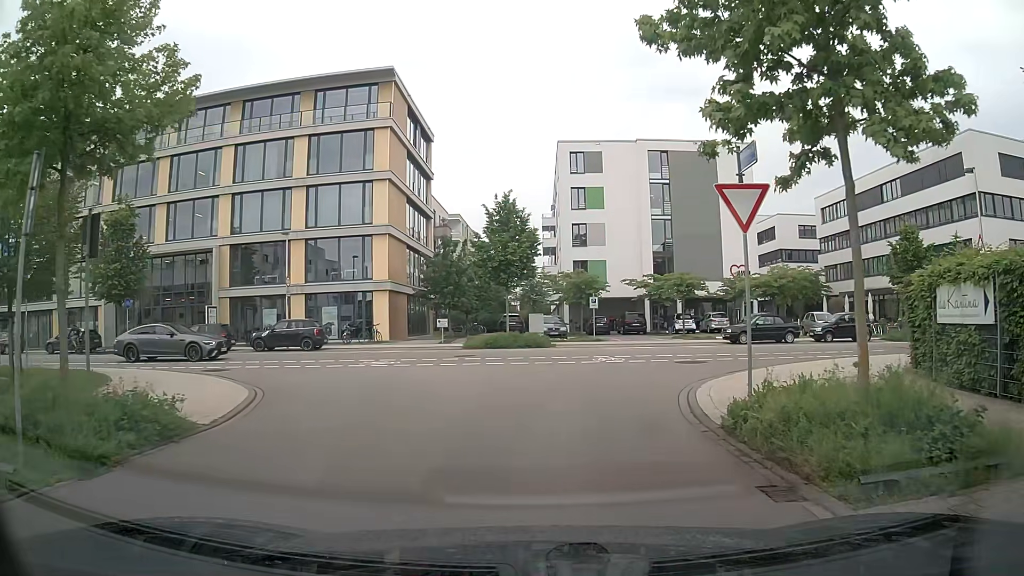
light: Day
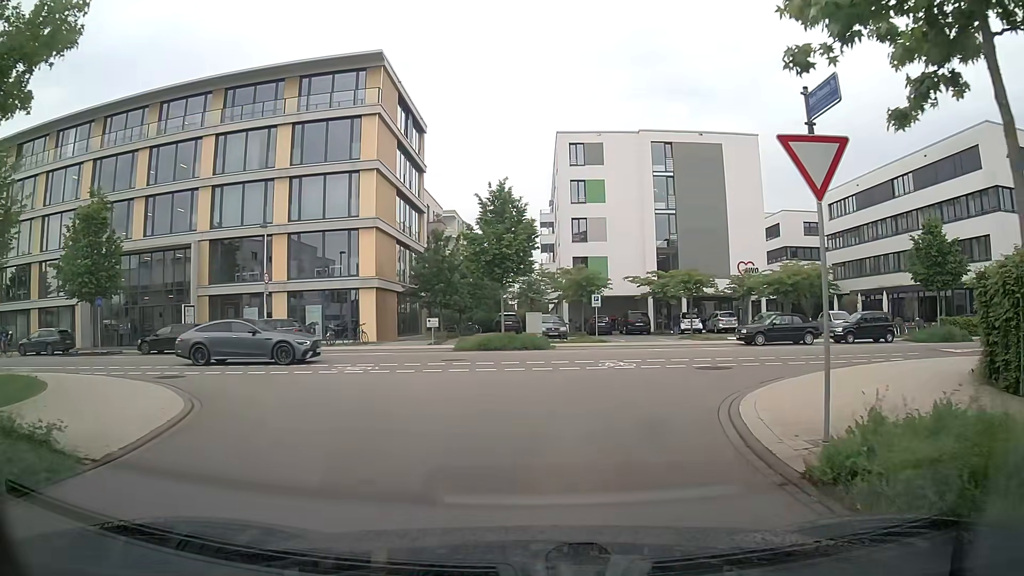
(0.0, +2.7) m; +1°
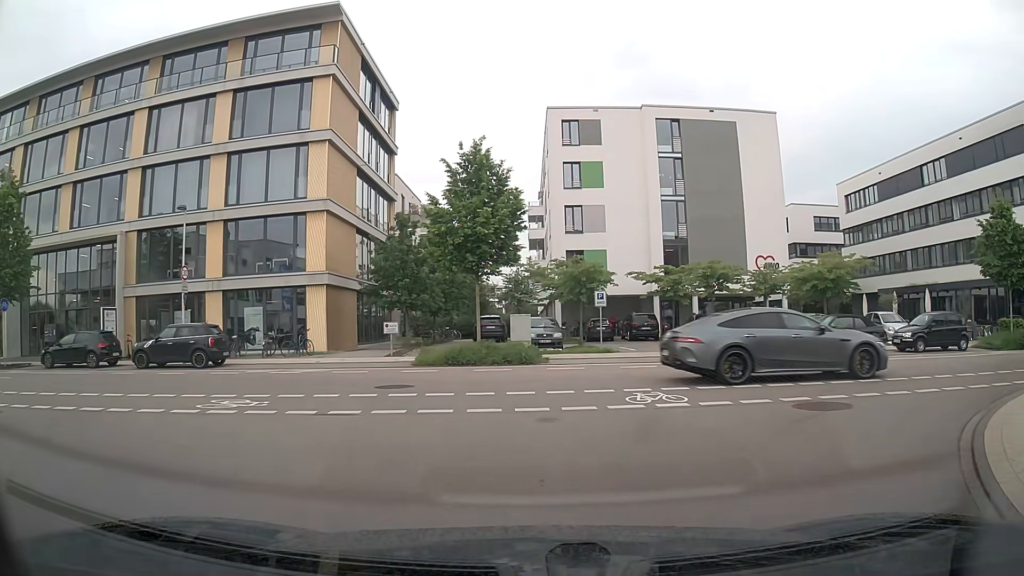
(0.0, +7.3) m; +2°
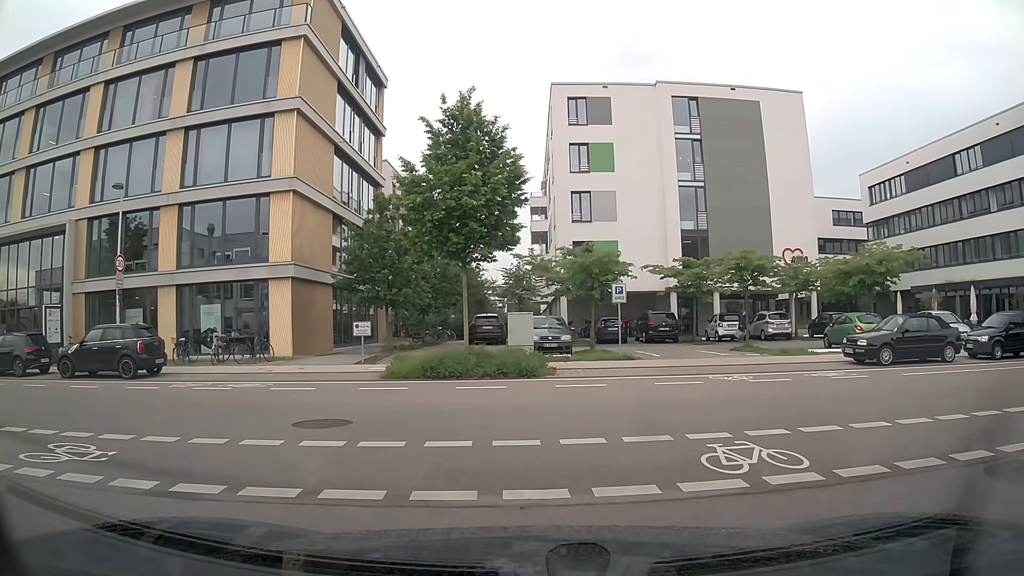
(-0.1, +4.7) m; -1°
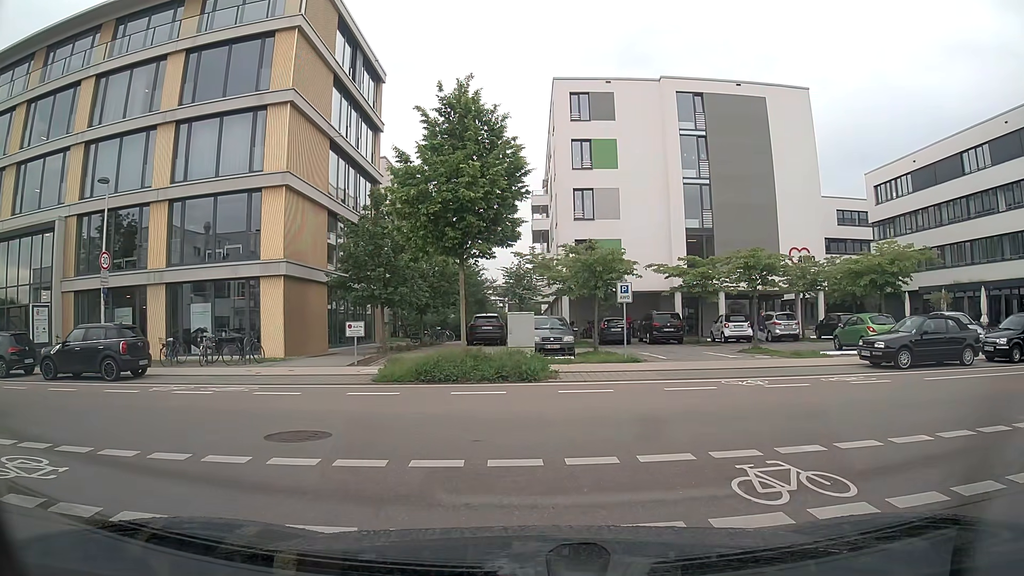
(0.0, +0.9) m; -2°
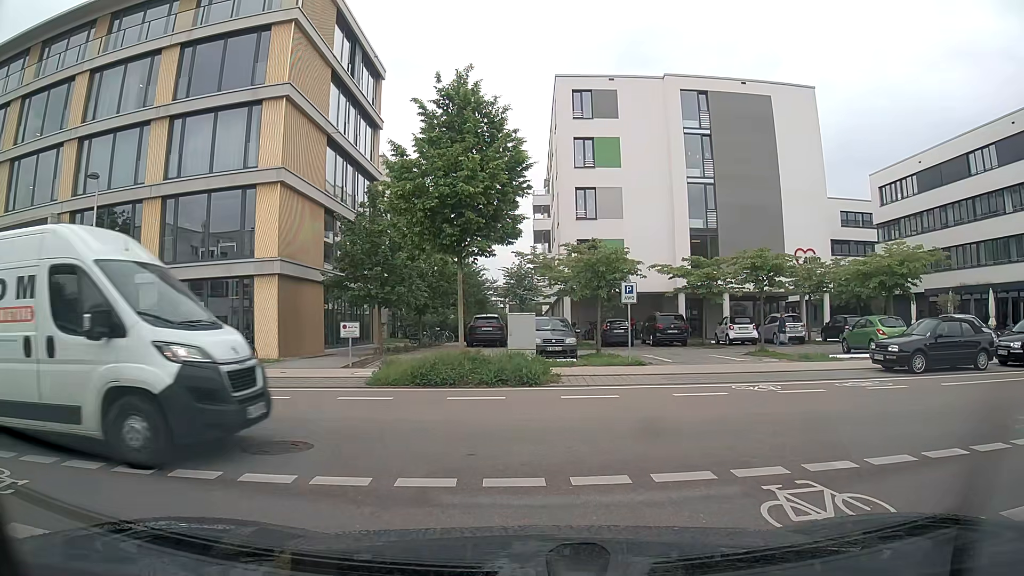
(0.0, +0.7) m; 0°
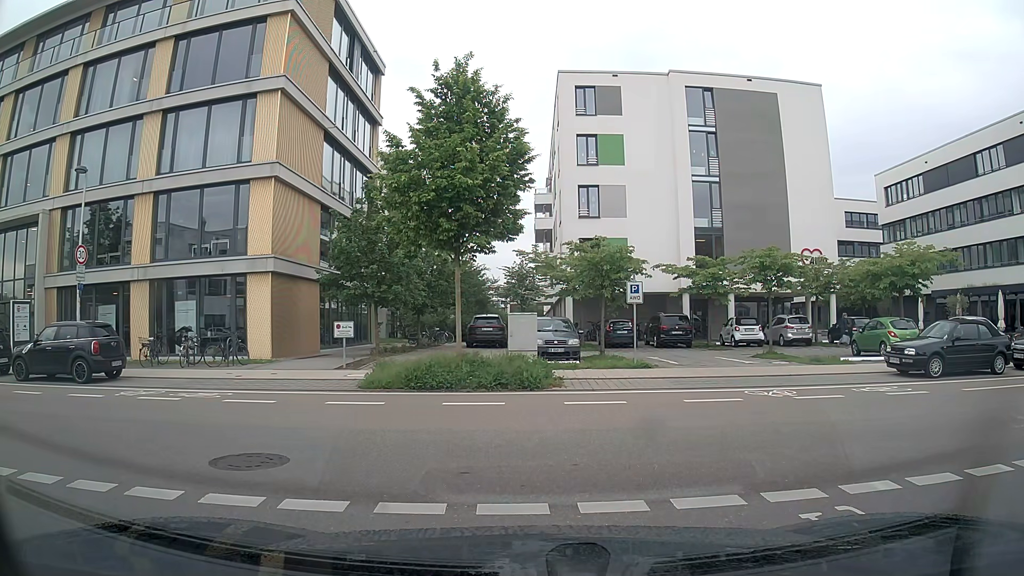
(0.0, +0.8) m; 0°
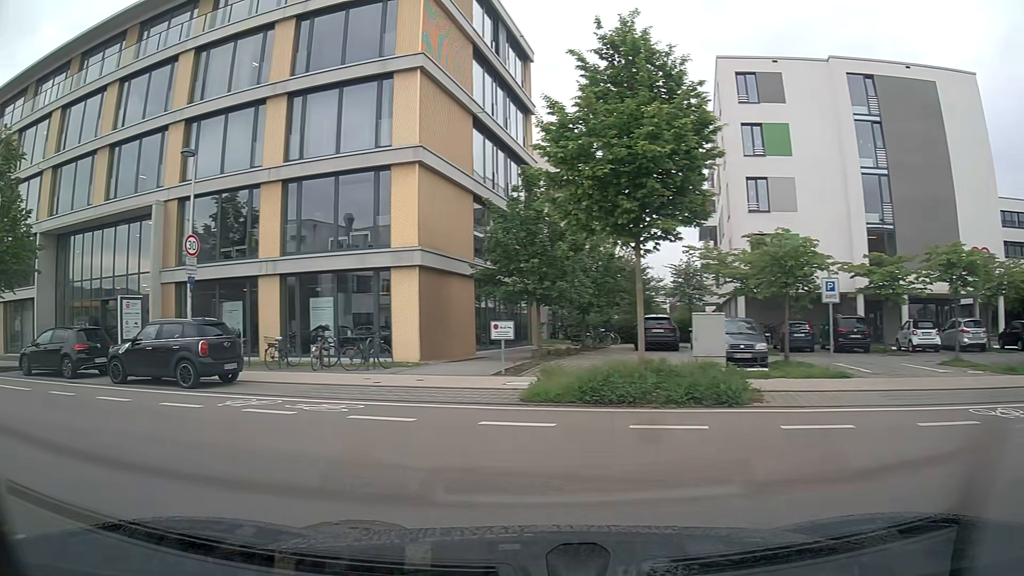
(-0.2, +2.7) m; -13°
(-5, +8) (-14, +12) (-23, +15) (-33, +18) (-43, +21) (-52, +24) (-62, +27) (-71, +30) (-81, +32) (-91, +33) m
